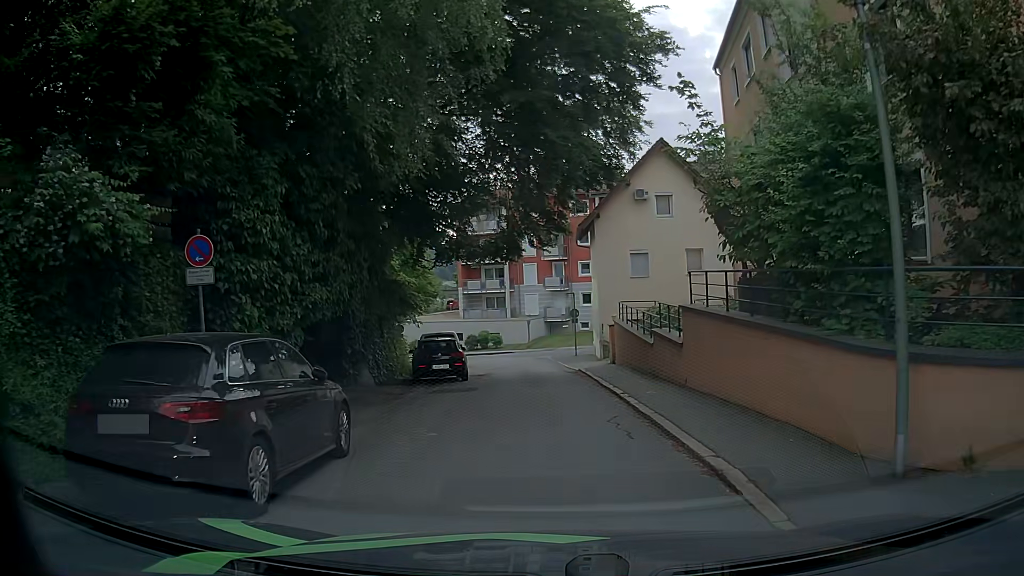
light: Day
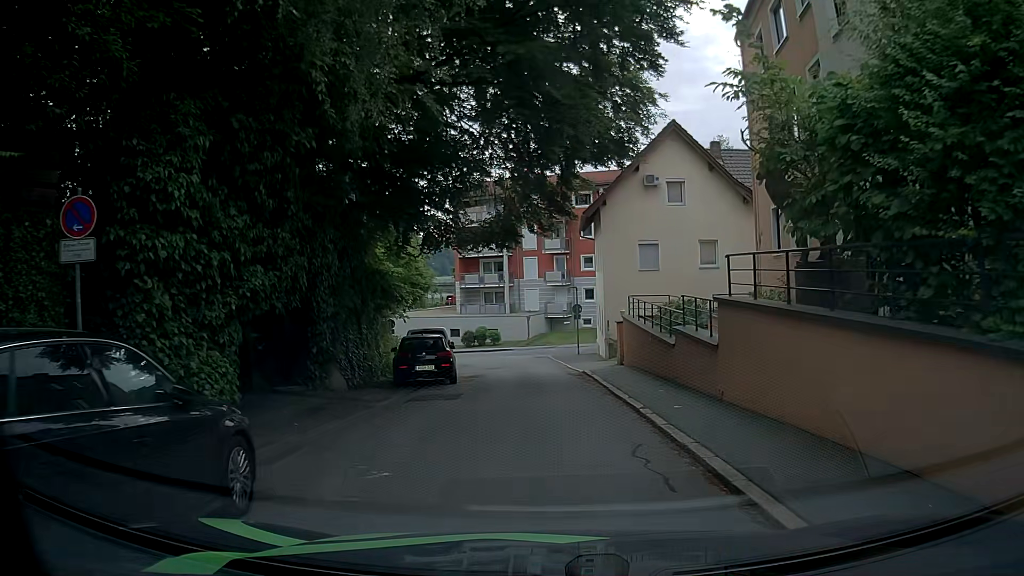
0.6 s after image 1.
(-0.1, +2.8) m; 0°
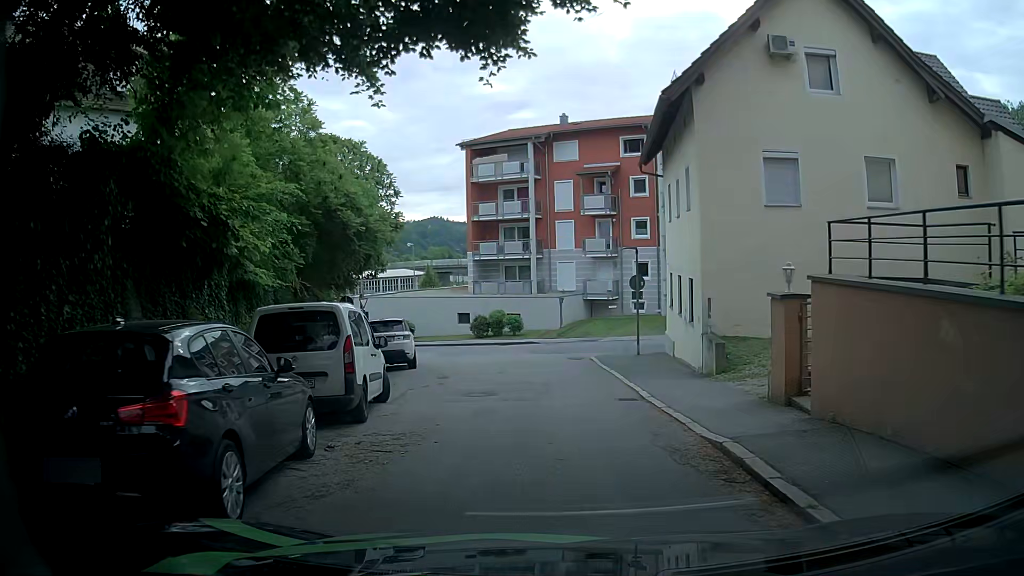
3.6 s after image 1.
(-0.5, +14.9) m; -2°
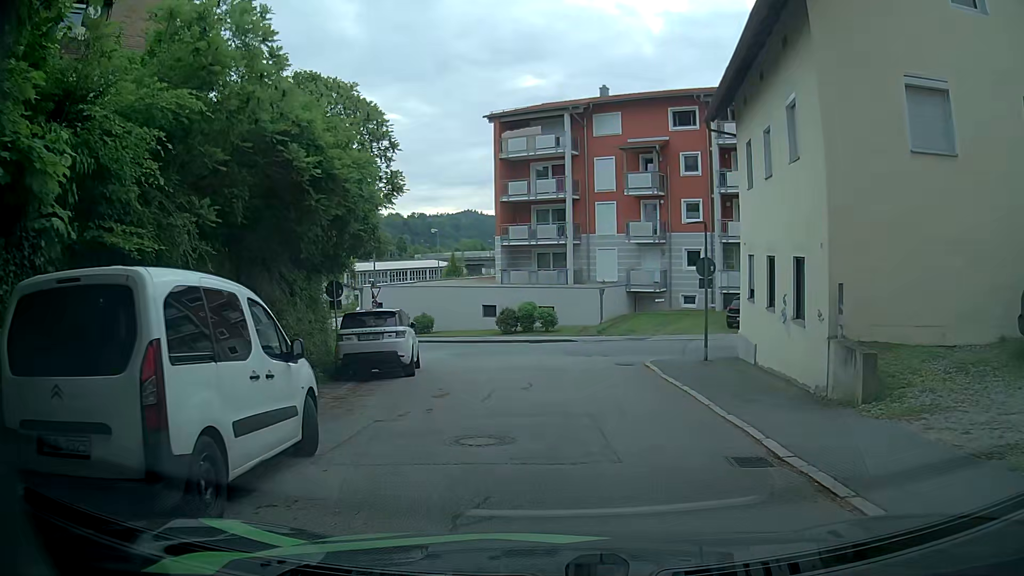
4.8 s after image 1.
(-0.4, +5.7) m; -4°
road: residential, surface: asphalt
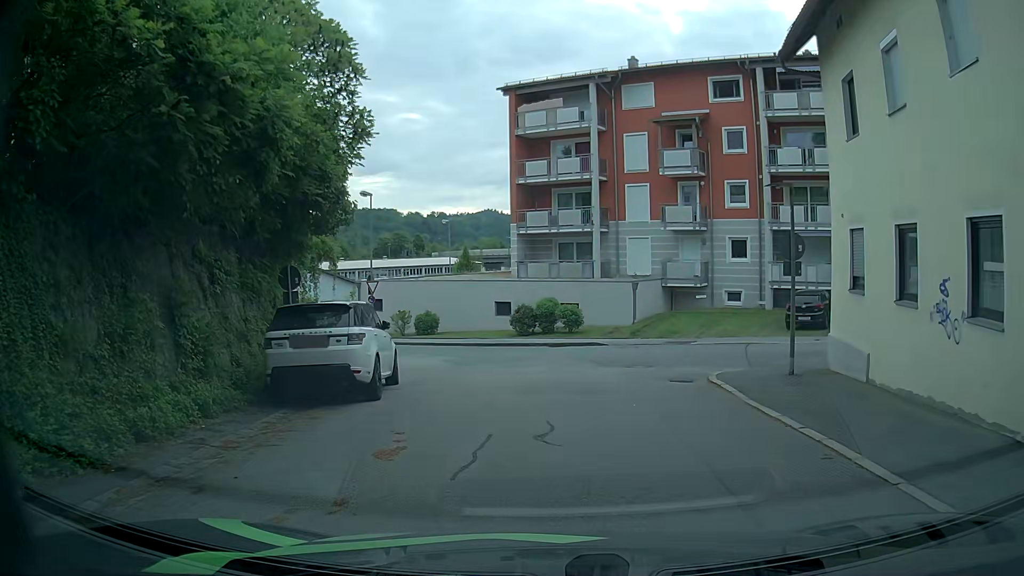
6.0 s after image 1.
(-0.3, +5.5) m; -3°
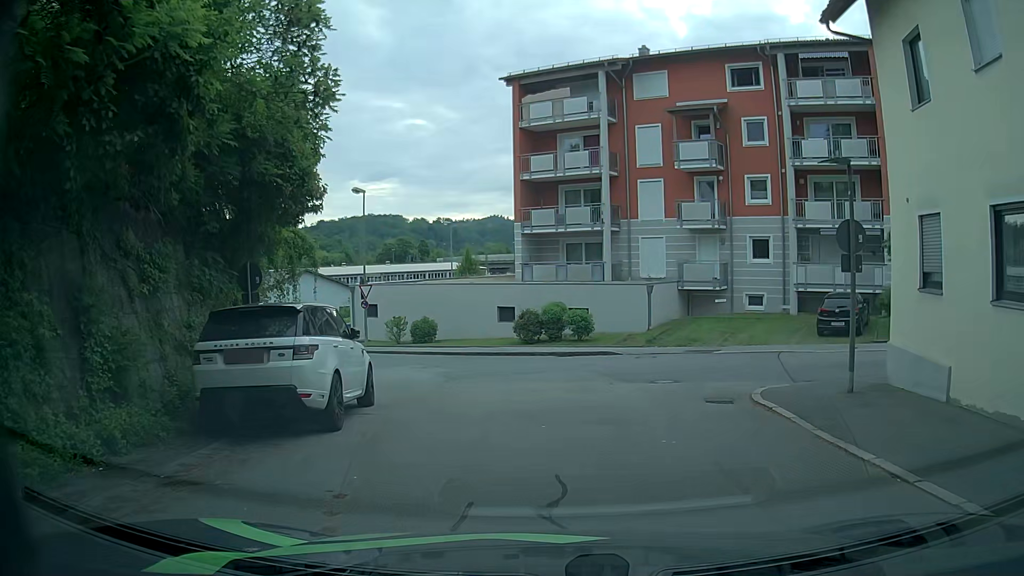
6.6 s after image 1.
(0.0, +2.7) m; +2°
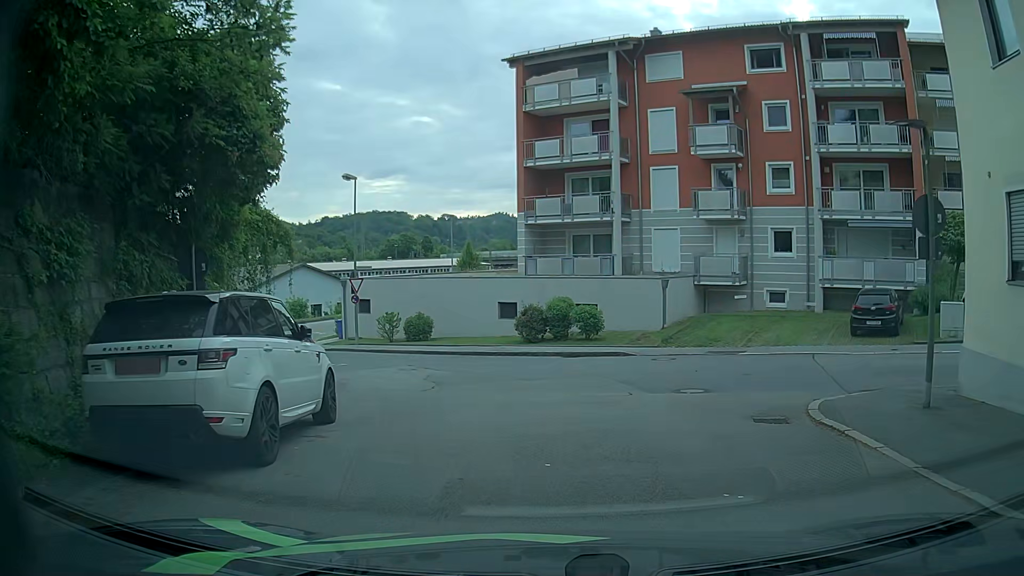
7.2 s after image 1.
(-0.1, +2.5) m; -2°
